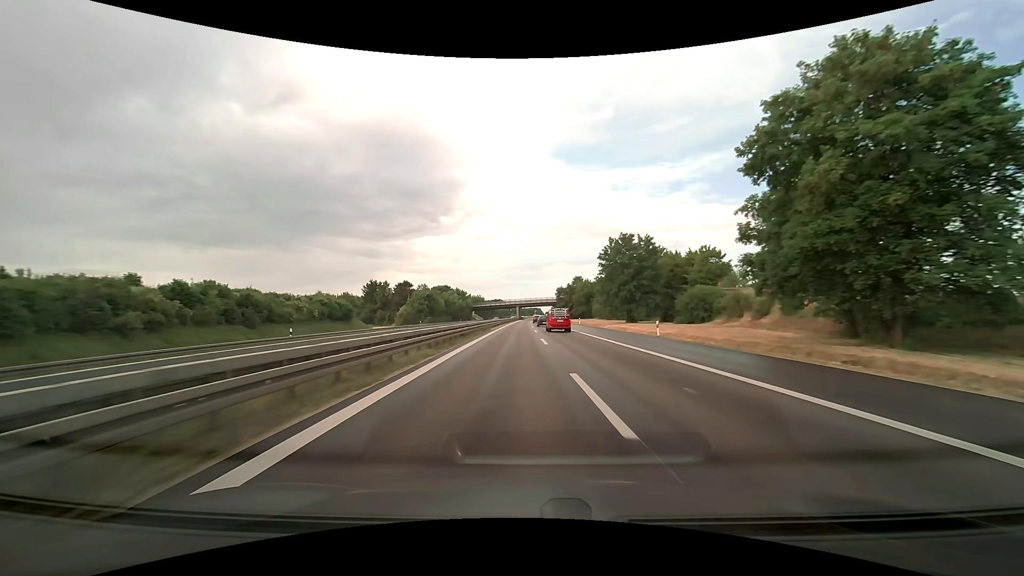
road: trunk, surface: asphalt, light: Day
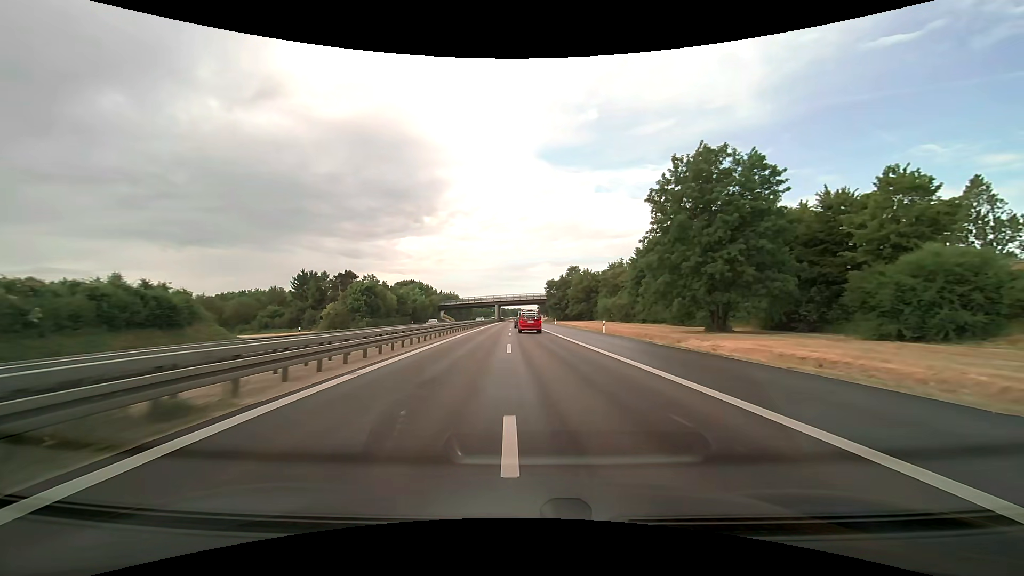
(+0.6, +41.2) m; +2°
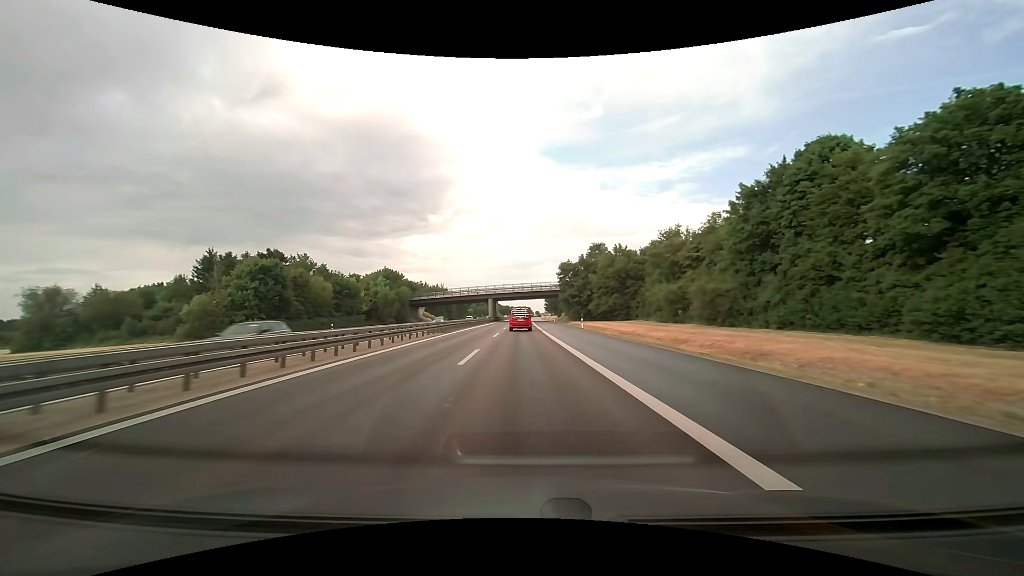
(+0.1, +41.3) m; -1°
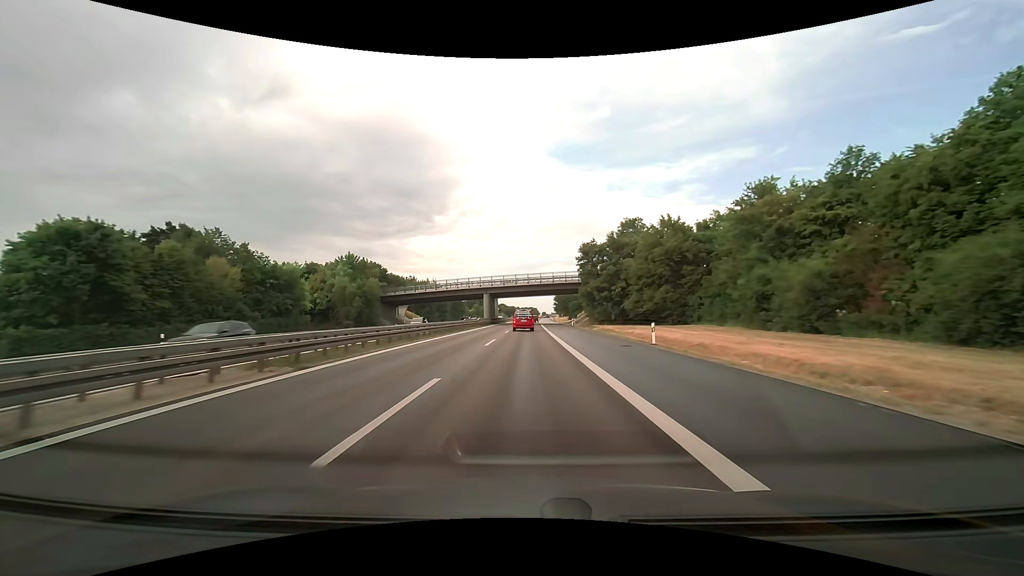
(-0.1, +27.2) m; -1°
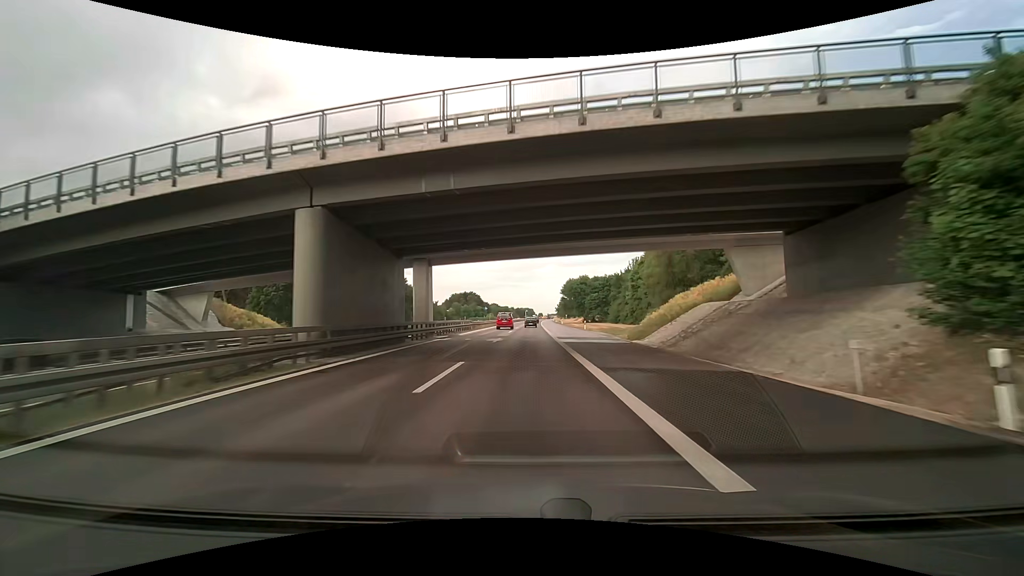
(+0.3, +68.2) m; +1°
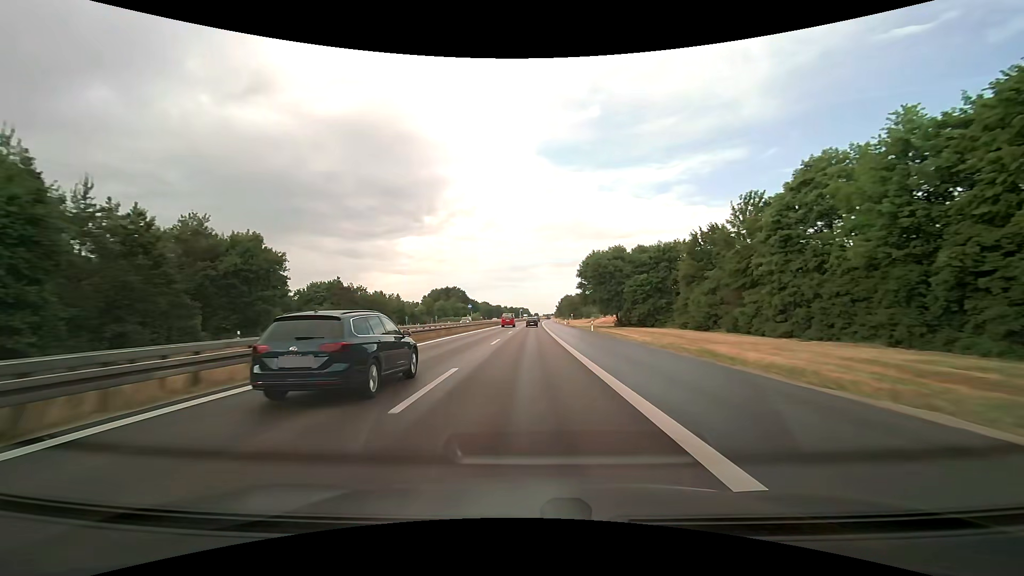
(0.0, +56.3) m; +1°
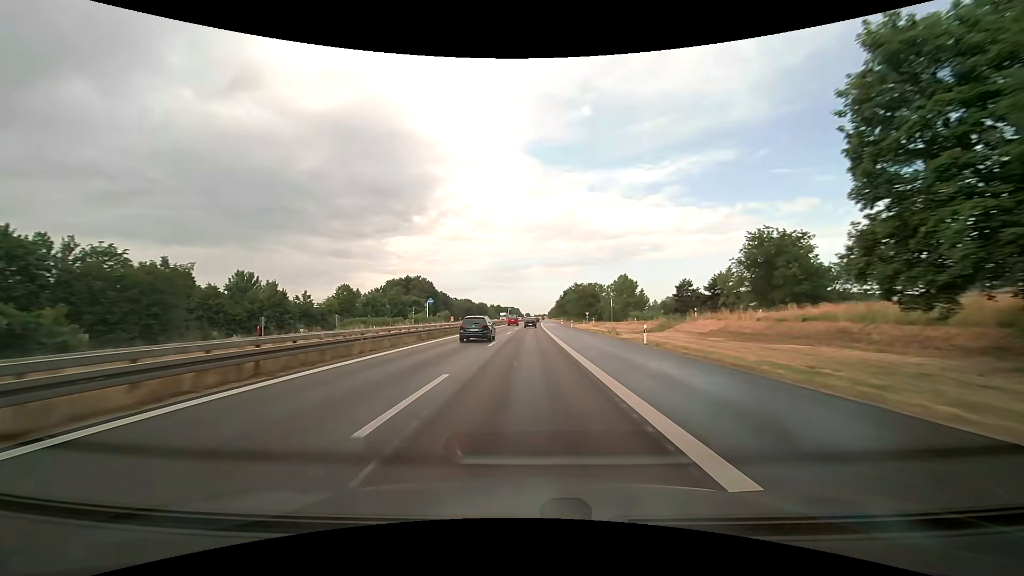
(+0.6, +74.0) m; +1°
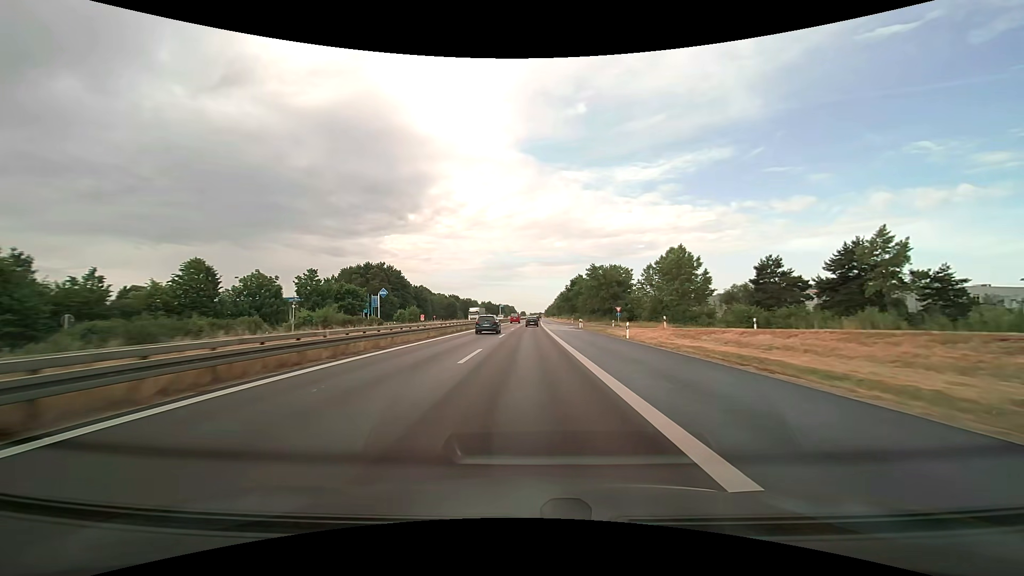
(+0.2, +45.9) m; 0°
(0, +10) (0, +20) (0, +30) (0, +40) (0, +50) (0, +60) (+1, +70) (+1, +80) (+1, +90) (+1, +100) m
